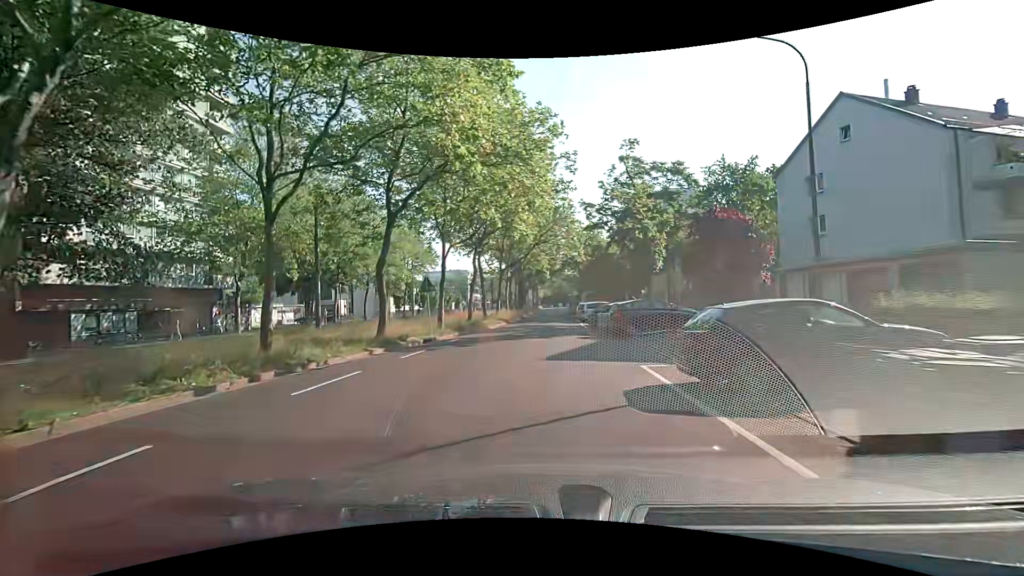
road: tertiary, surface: asphalt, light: Day
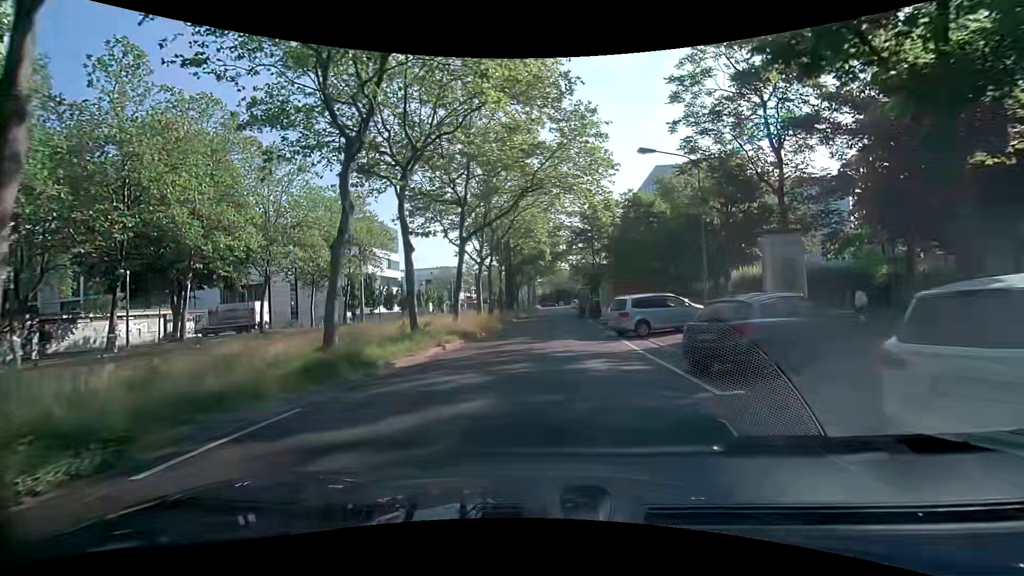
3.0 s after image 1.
(+0.3, +21.8) m; +2°
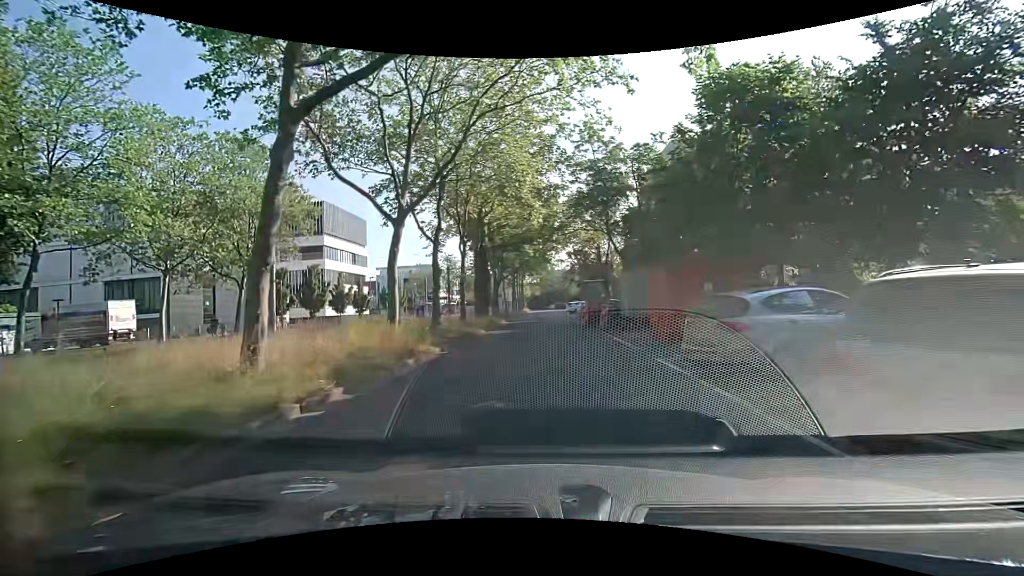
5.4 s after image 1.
(0.0, +17.0) m; 0°
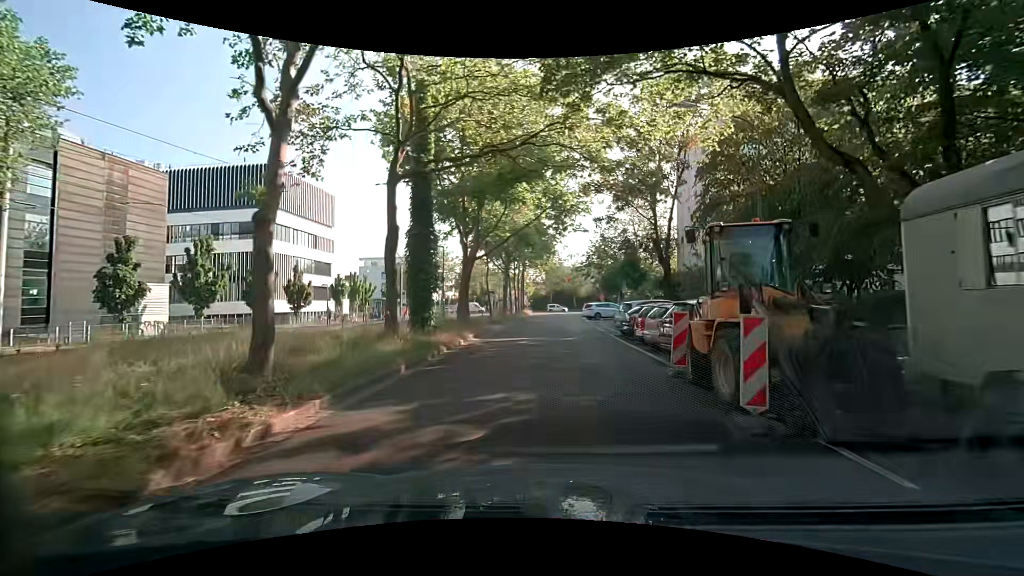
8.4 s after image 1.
(-0.2, +21.4) m; -1°
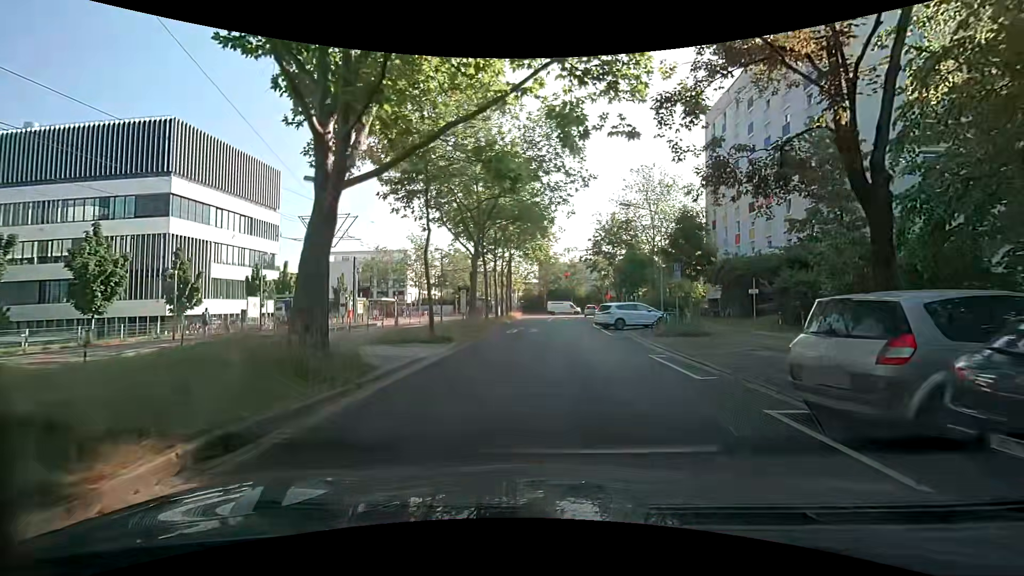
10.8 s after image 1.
(0.0, +17.0) m; +1°
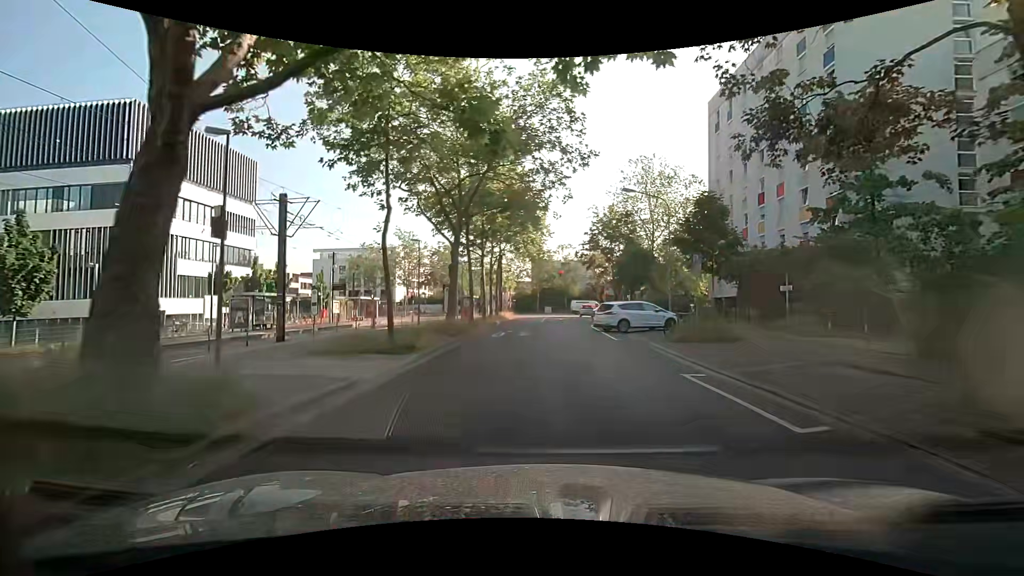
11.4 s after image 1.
(0.0, +4.0) m; -1°
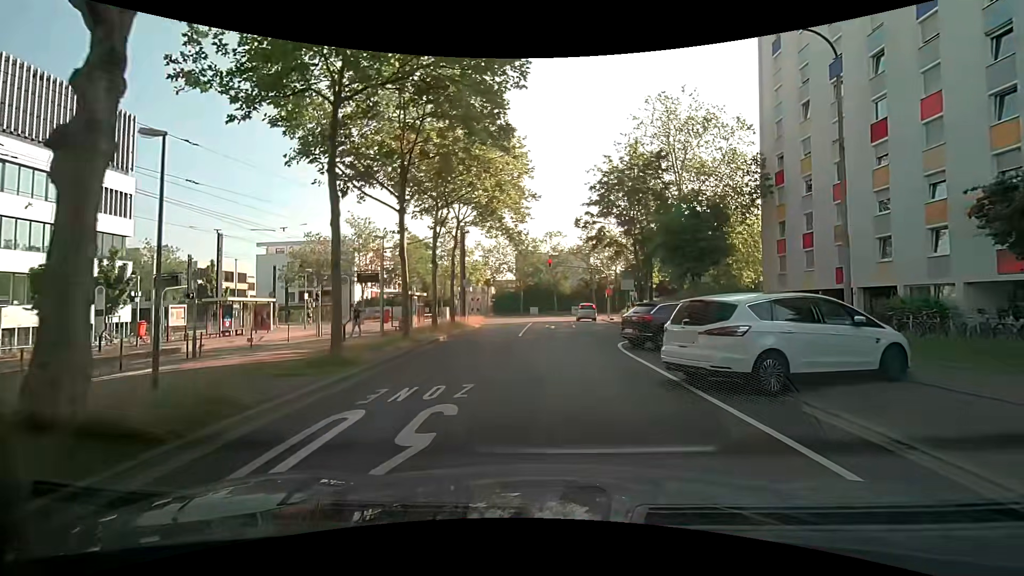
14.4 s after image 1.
(+0.9, +18.1) m; +3°
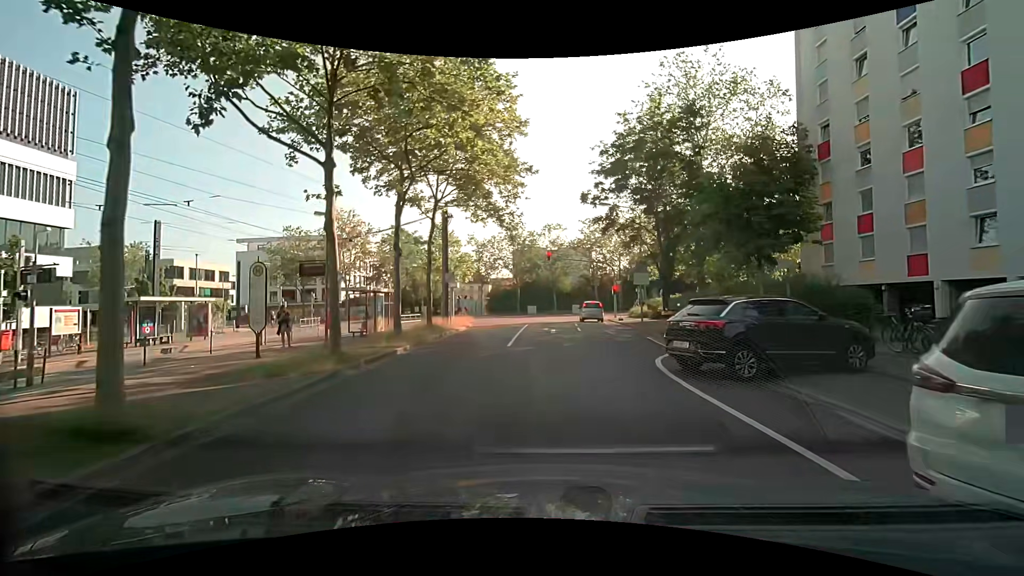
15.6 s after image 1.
(+0.1, +6.3) m; 0°
